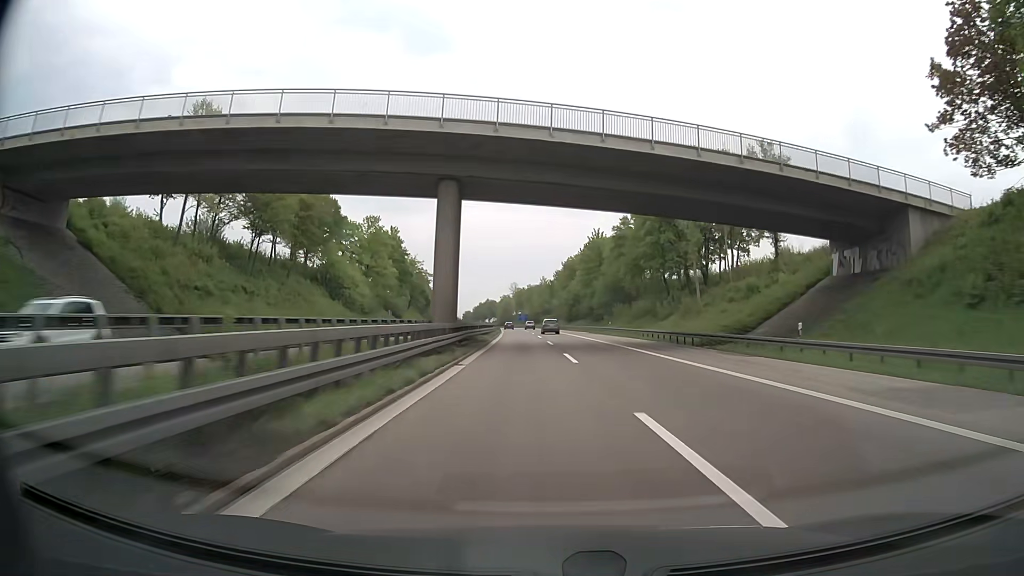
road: motorway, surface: asphalt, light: Day
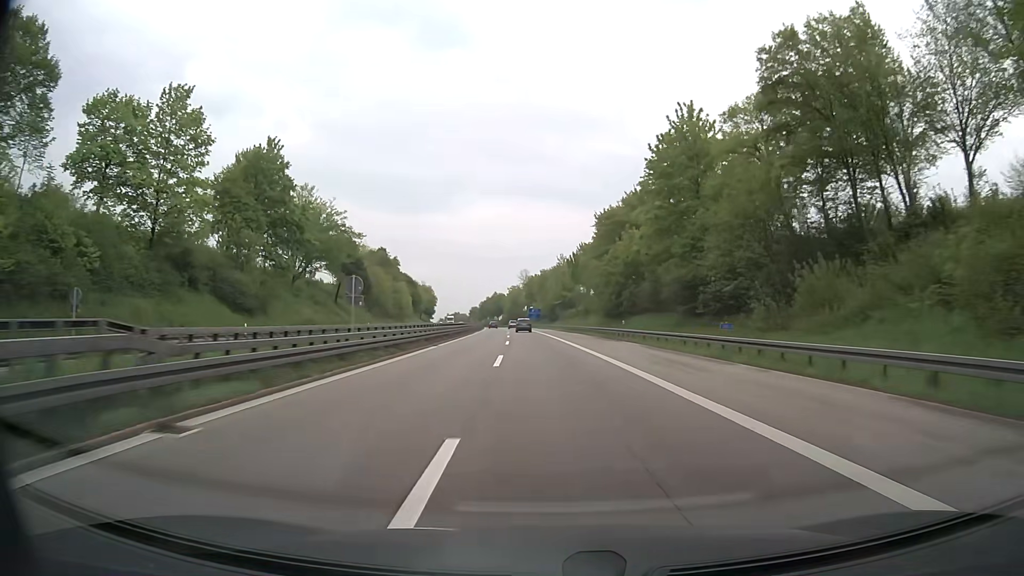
(-0.6, +74.6) m; -2°
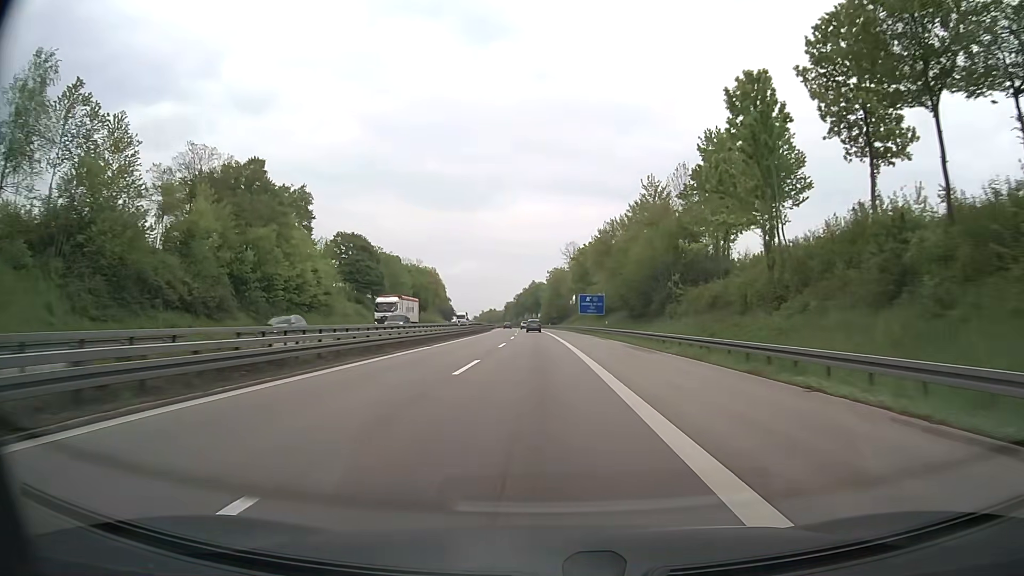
(-3.3, +93.2) m; -4°
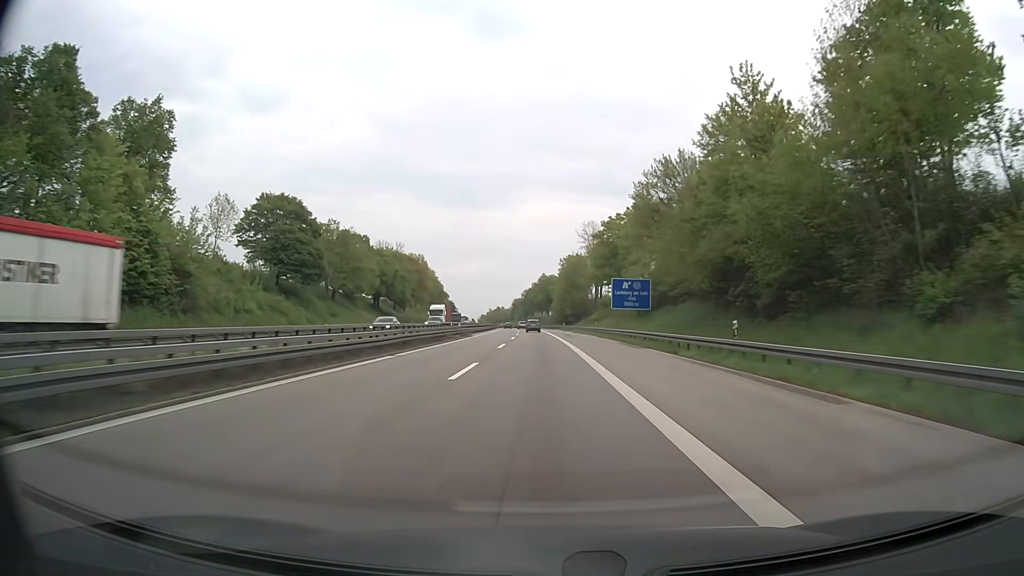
(-0.2, +37.4) m; -1°
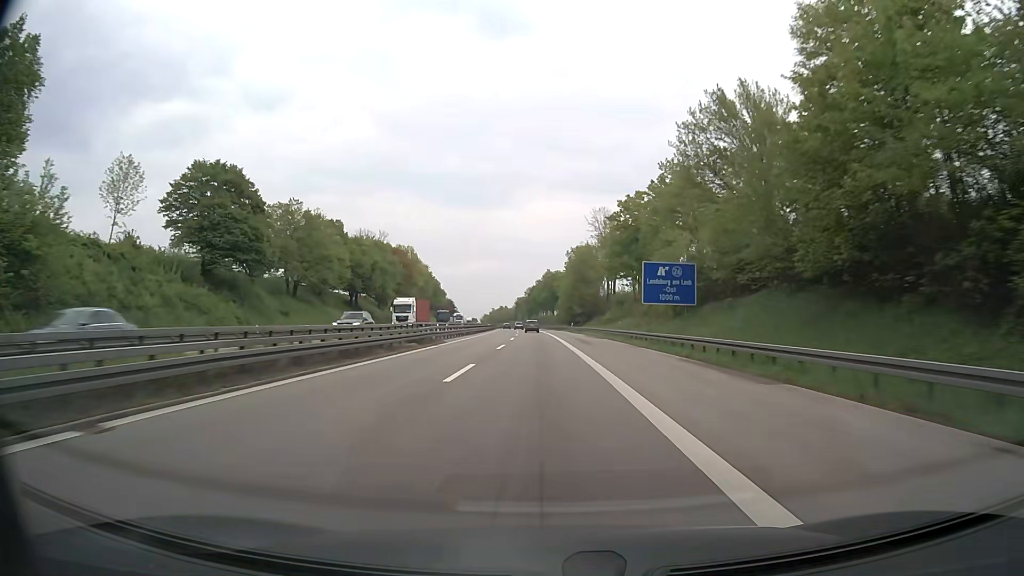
(-0.1, +18.9) m; -1°
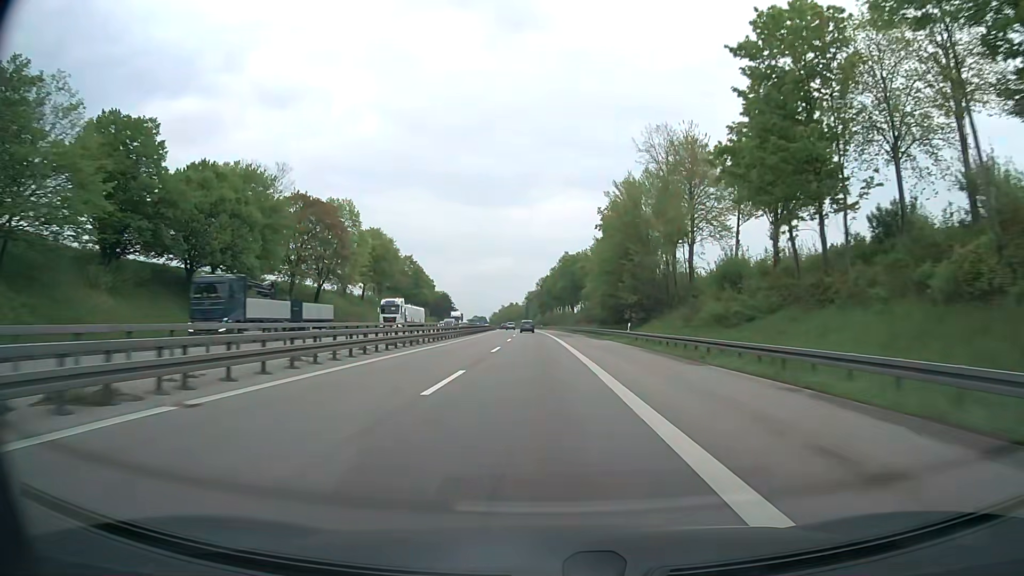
(-0.7, +57.2) m; -1°
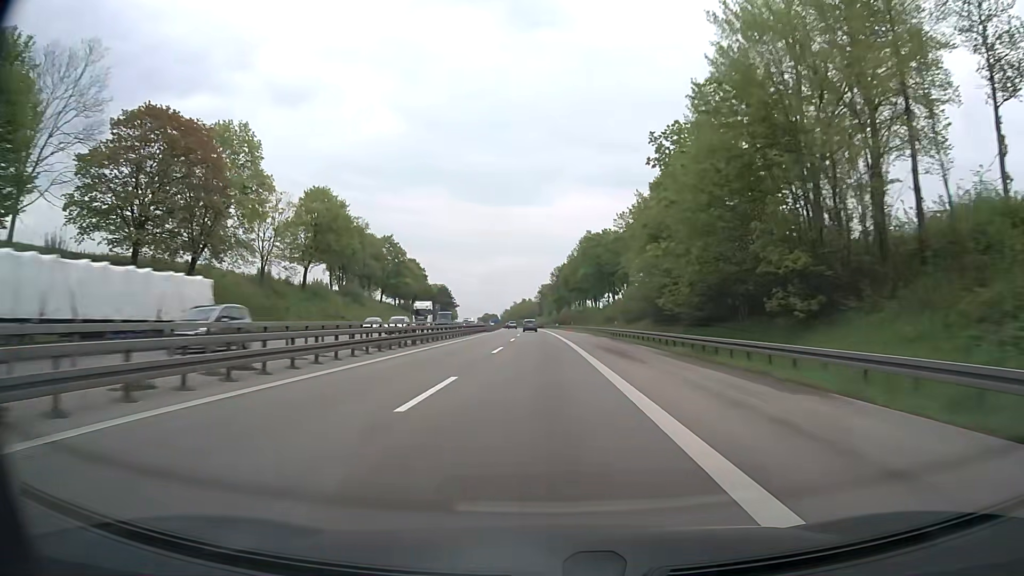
(-0.3, +38.6) m; -1°
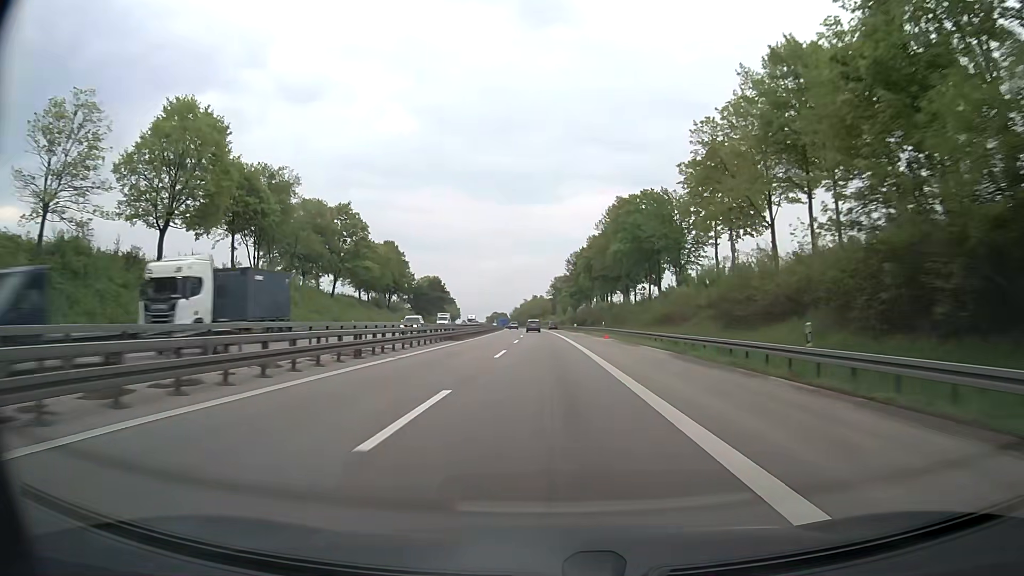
(-0.3, +39.0) m; -1°
(0, +10) (0, +20) (0, +30) (0, +40) (0, +50) (-1, +60) (-1, +70) (-1, +80) (-1, +90) (-2, +100) m
